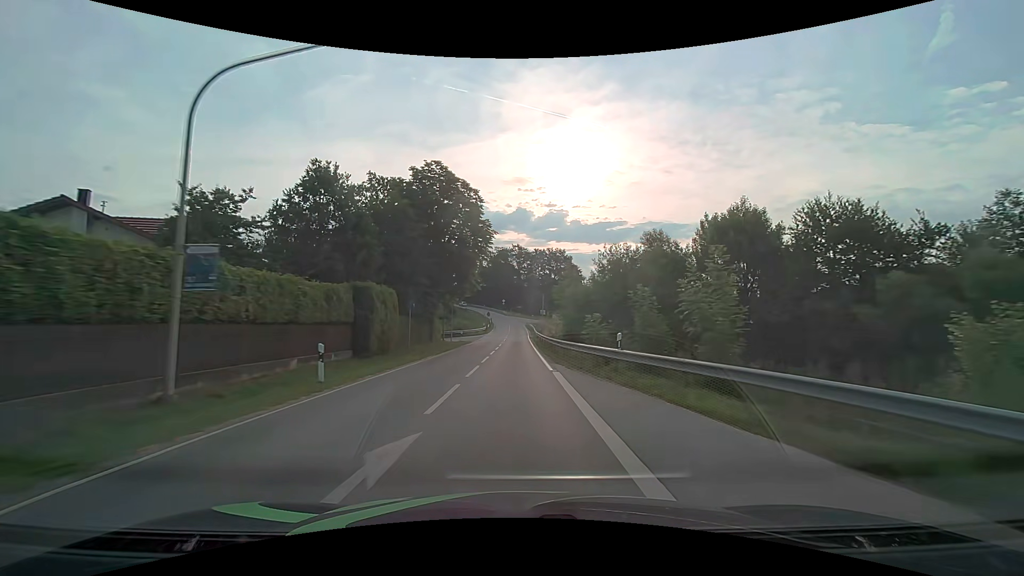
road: secondary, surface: asphalt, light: Day
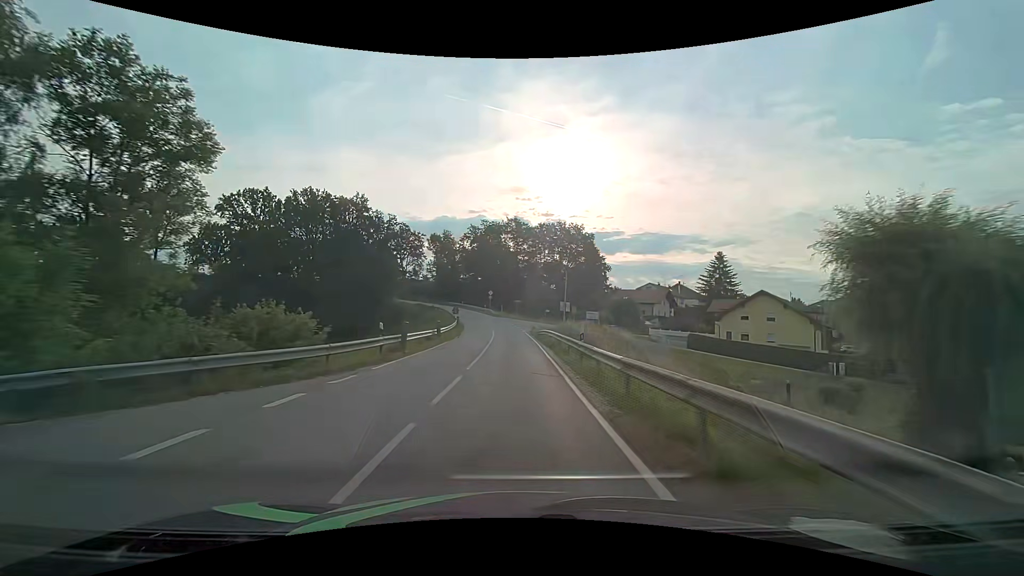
(0.0, +53.7) m; +1°
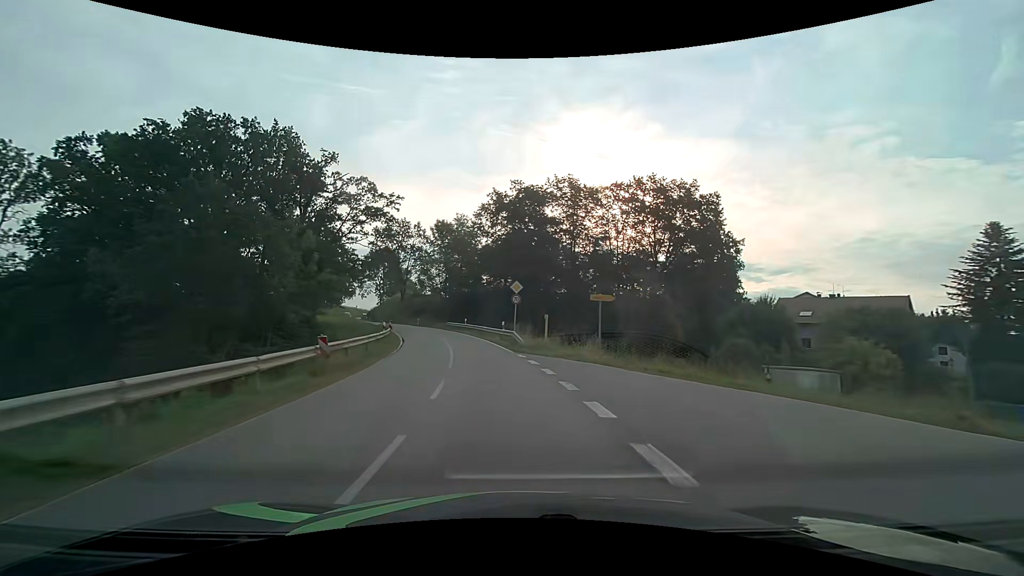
(-1.4, +52.6) m; -5°
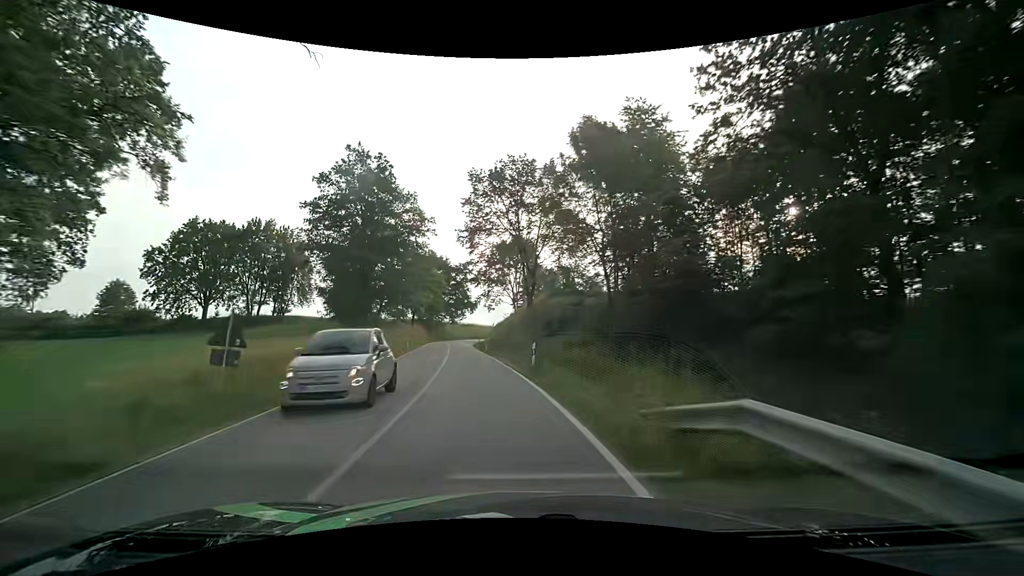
(-7.9, +50.4) m; -18°
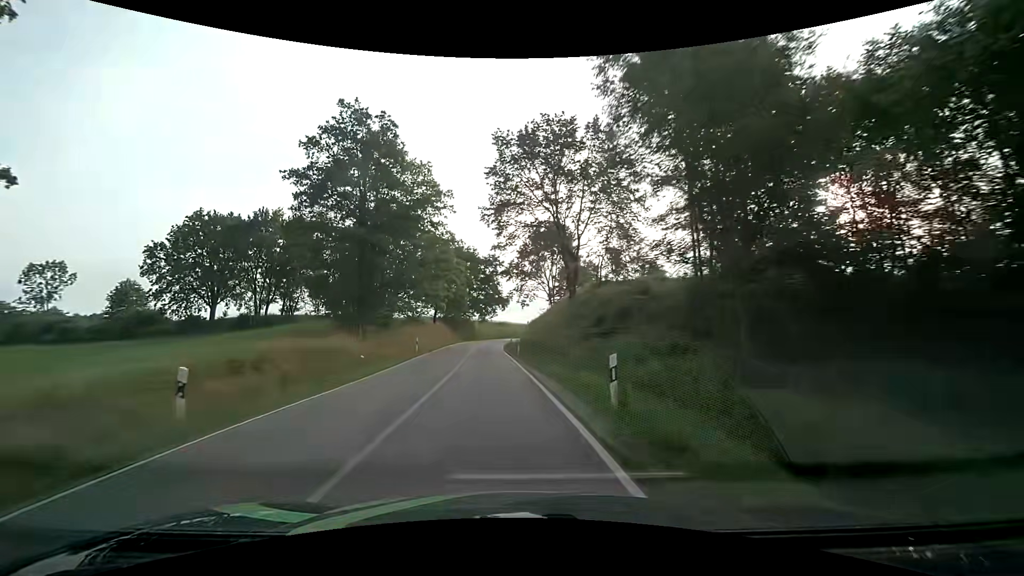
(-0.4, +10.3) m; -5°
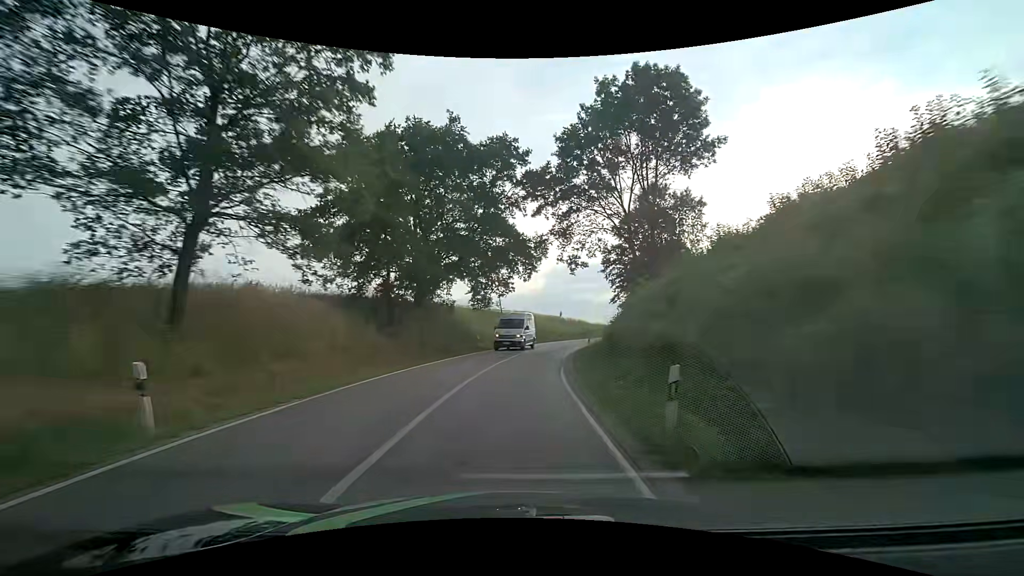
(-2.9, +52.5) m; -1°
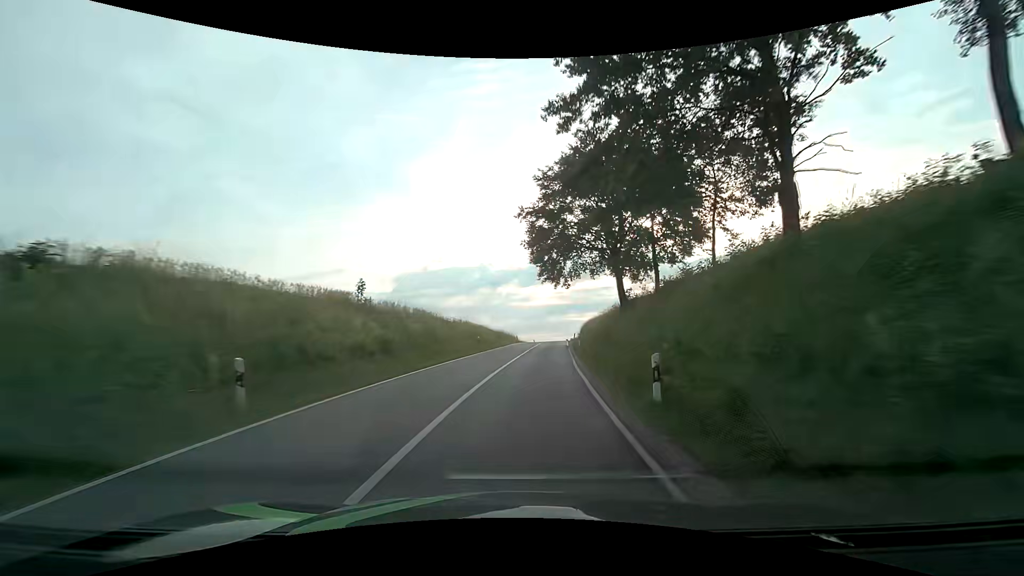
(+6.6, +52.6) m; +17°
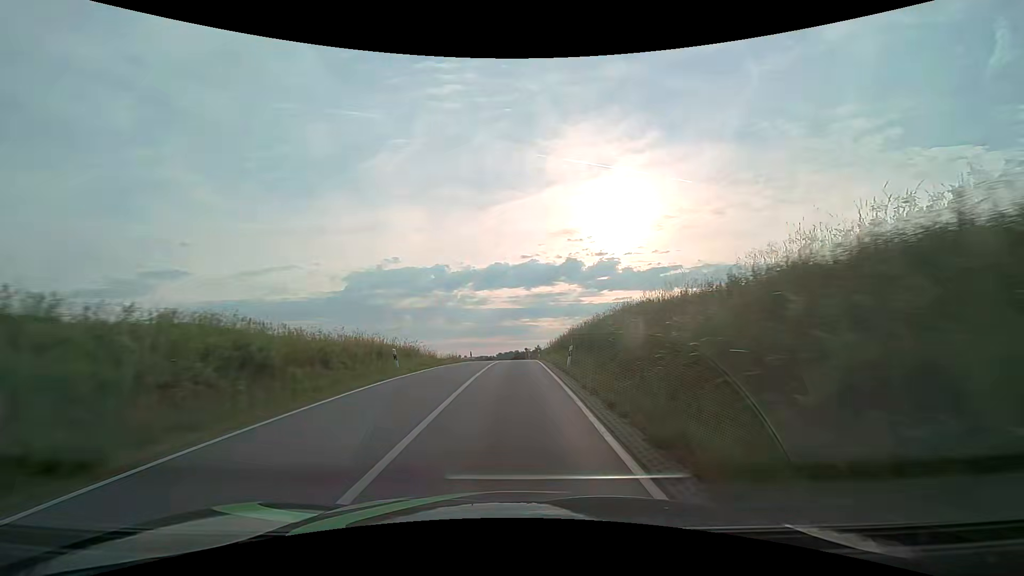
(+2.8, +42.7) m; +5°
(0, +10) (0, +20) (0, +30) (0, +40) (0, +50) (0, +60) (0, +70) (0, +80) (-1, +90) (-1, +100) m
